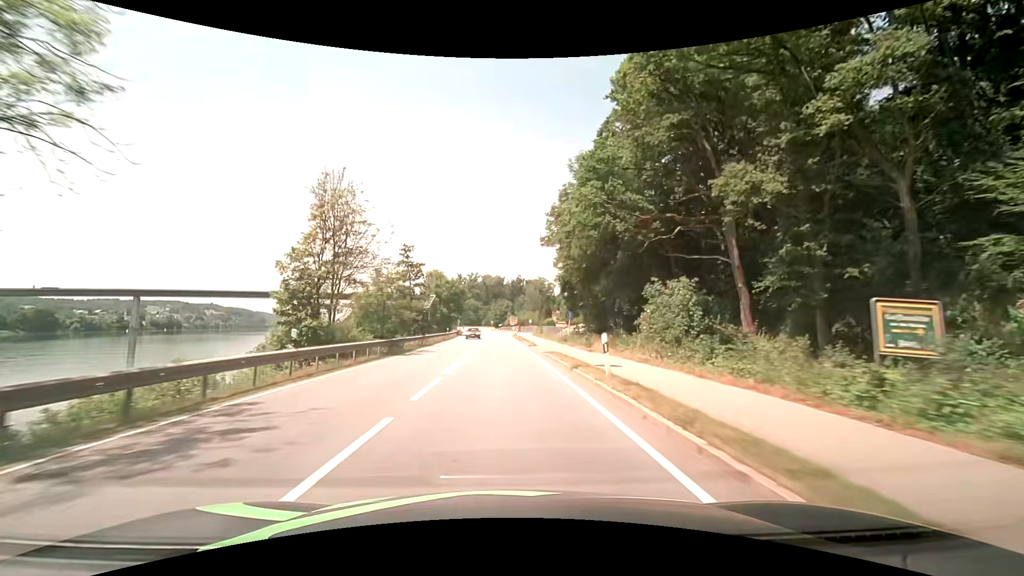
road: primary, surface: asphalt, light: Day
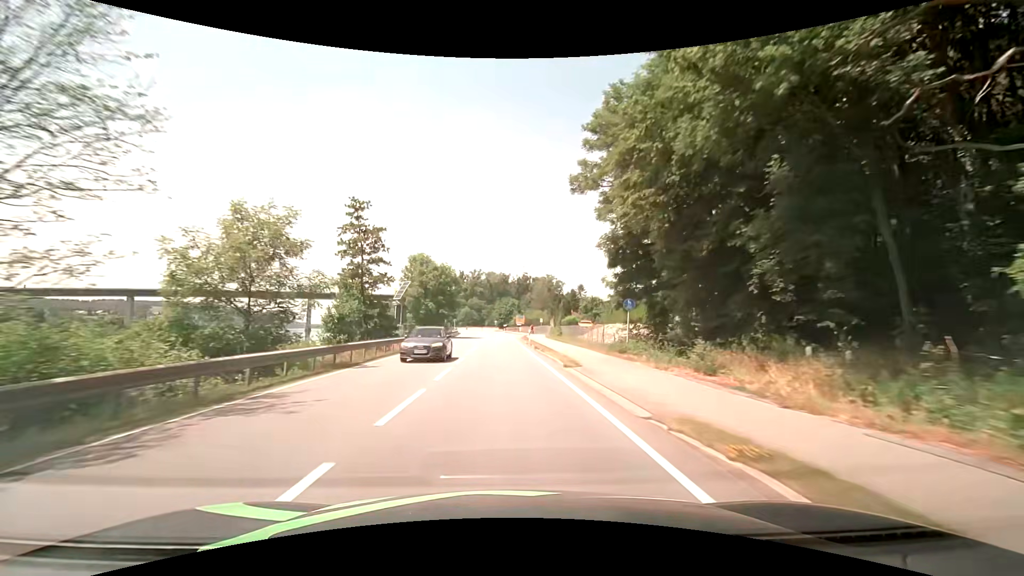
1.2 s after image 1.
(-0.1, +20.5) m; 0°
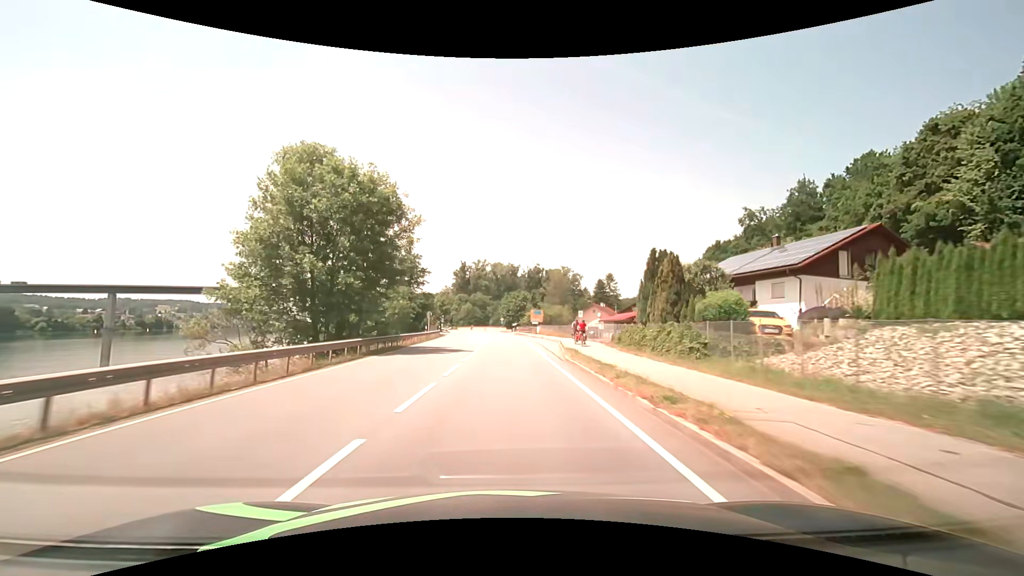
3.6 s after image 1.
(-0.4, +41.0) m; -1°
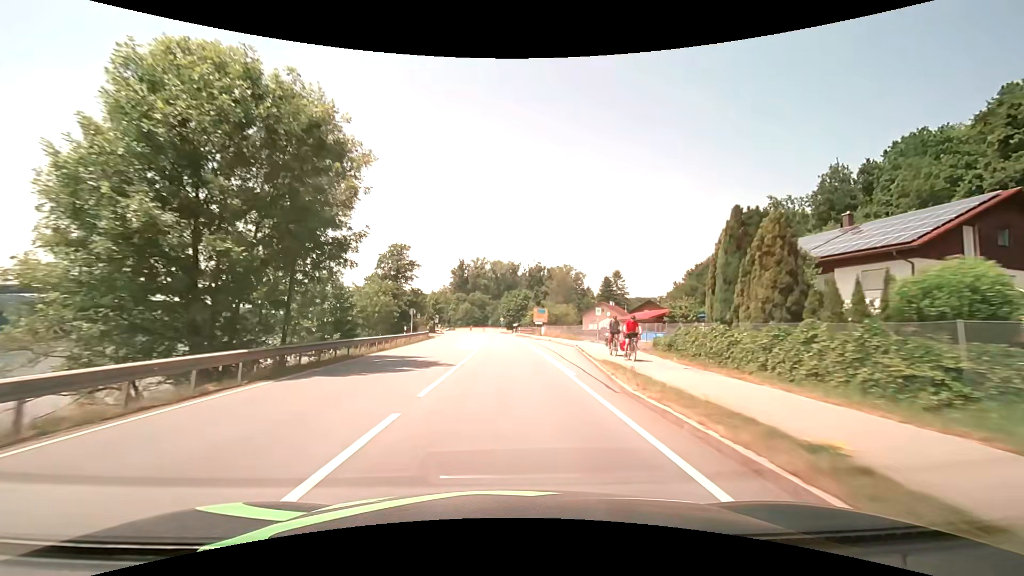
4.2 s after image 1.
(0.0, +10.2) m; 0°
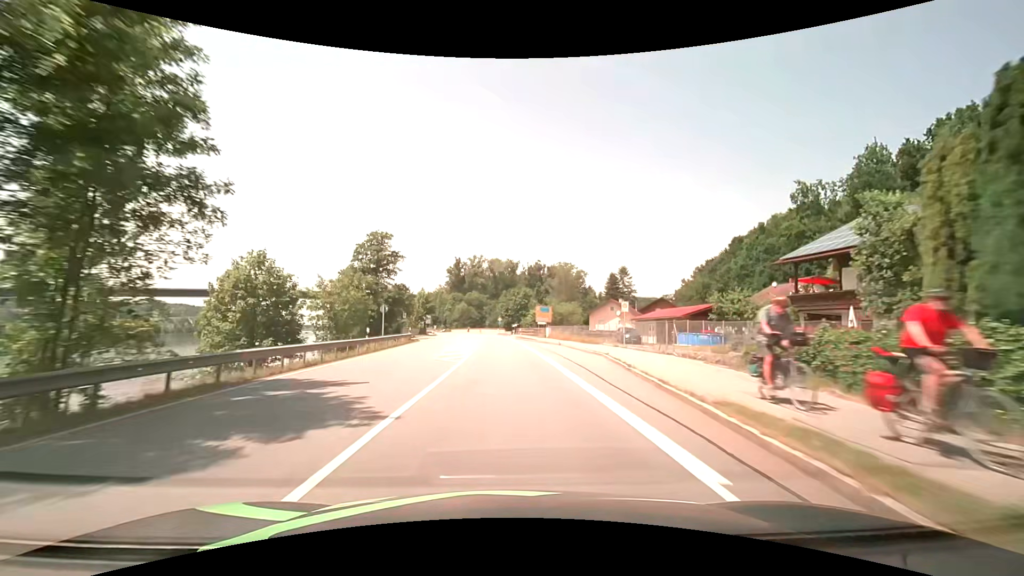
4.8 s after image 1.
(0.0, +10.2) m; 0°
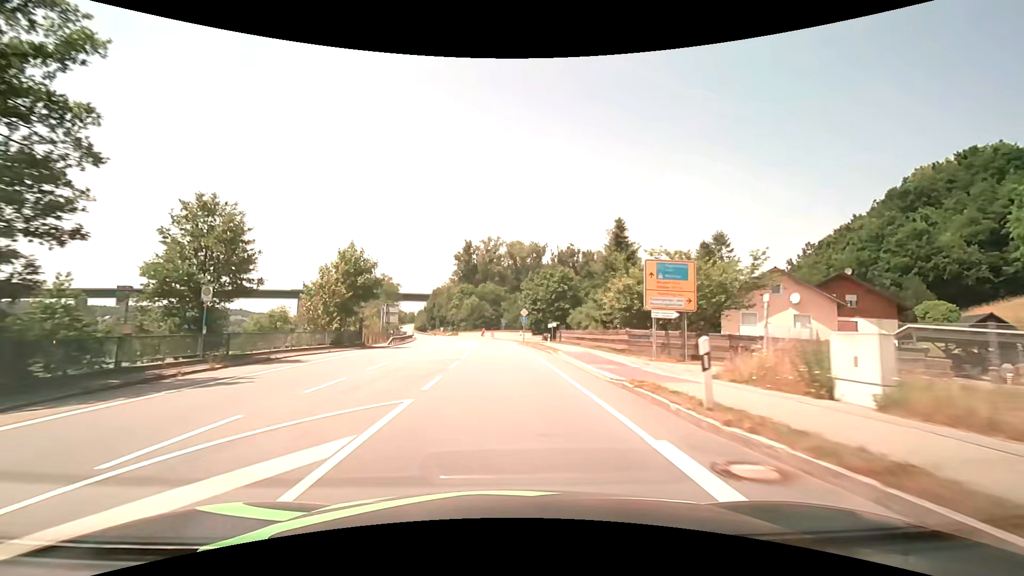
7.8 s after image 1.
(-0.6, +50.5) m; -2°
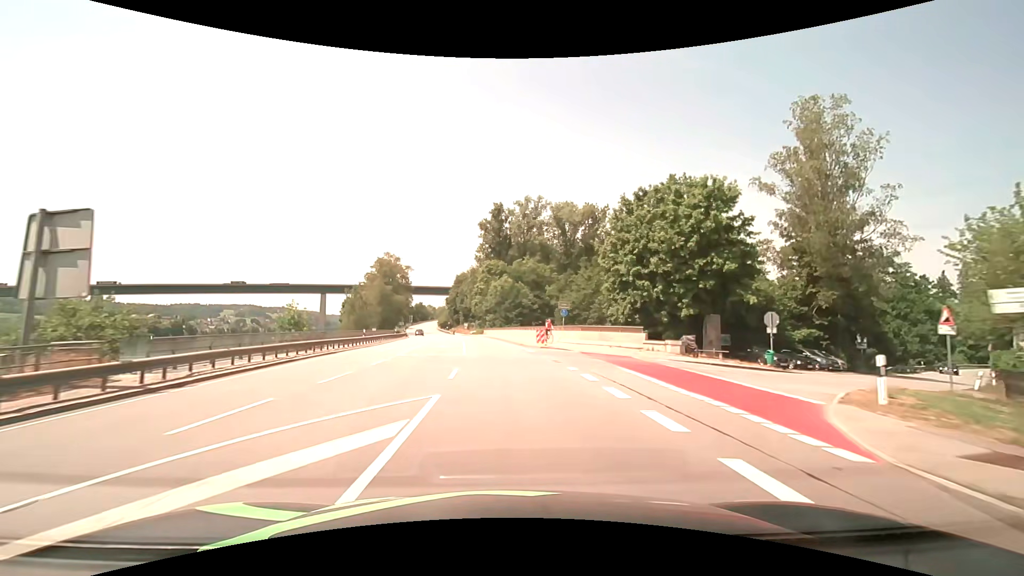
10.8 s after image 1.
(-1.8, +49.8) m; -4°
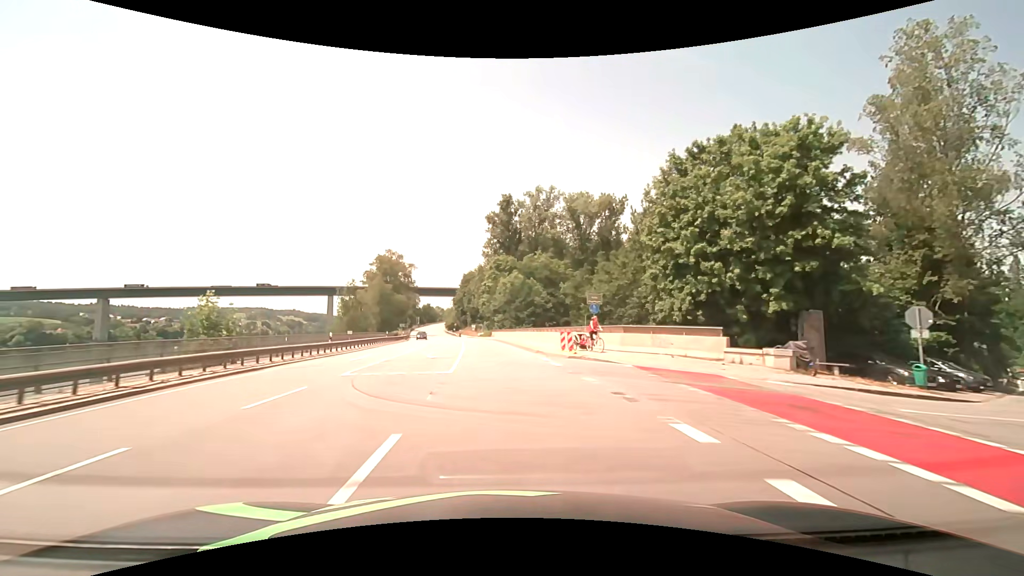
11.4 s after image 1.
(-0.1, +9.9) m; -1°
(0, +10) (0, +20) (-1, +30) (-2, +40) (-3, +50) (-4, +60) (-6, +70) (-7, +80) (-9, +89) (-11, +99) m
